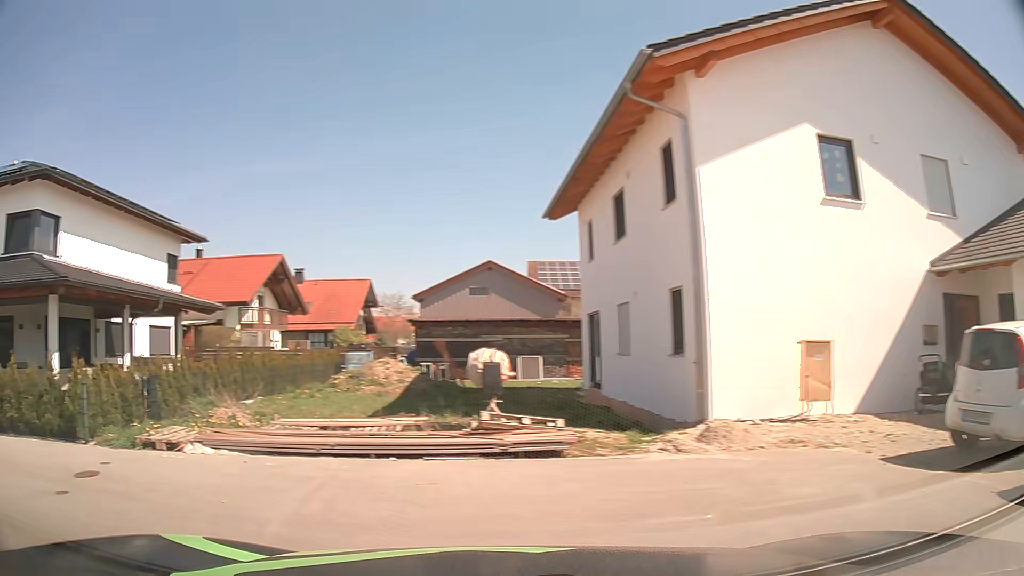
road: residential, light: Day
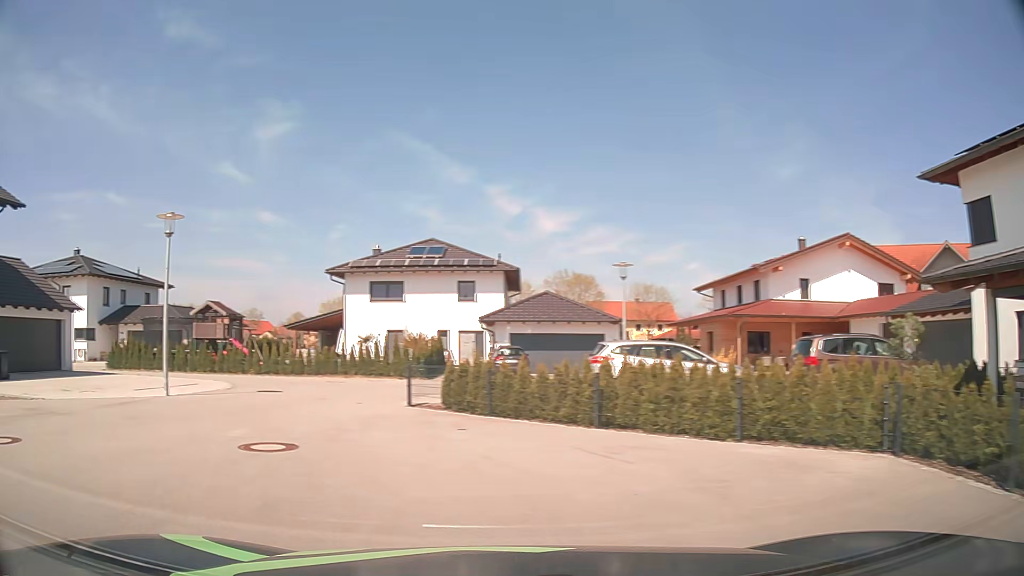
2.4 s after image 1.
(-6.6, +5.5) m; -95°
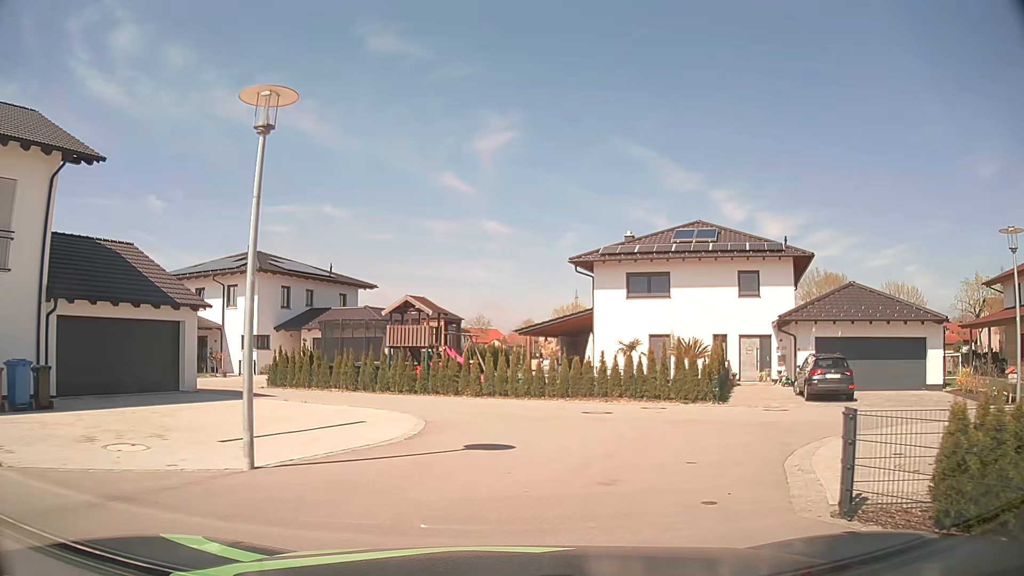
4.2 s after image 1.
(-2.7, +9.0) m; -21°
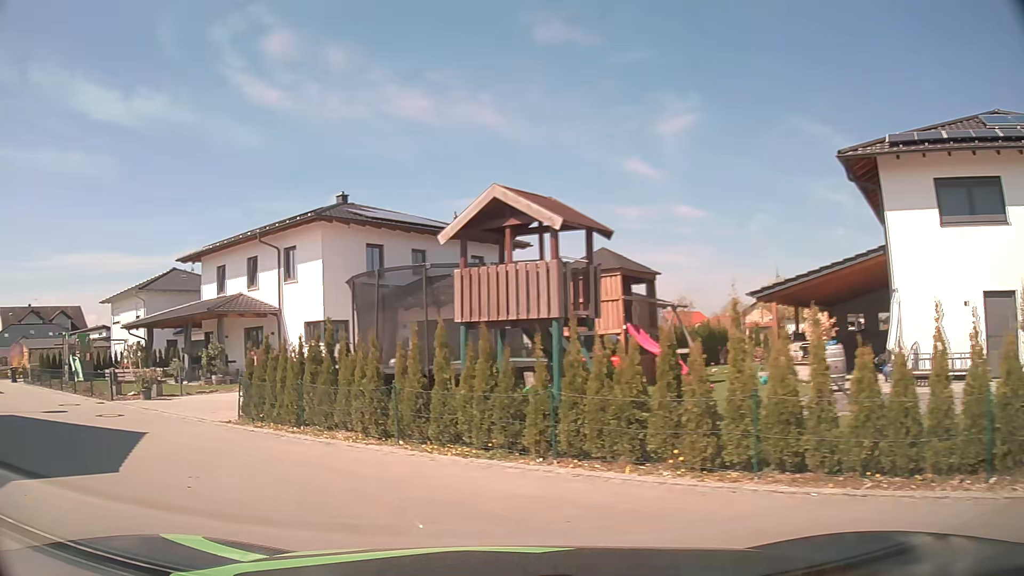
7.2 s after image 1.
(-0.3, +15.6) m; -16°
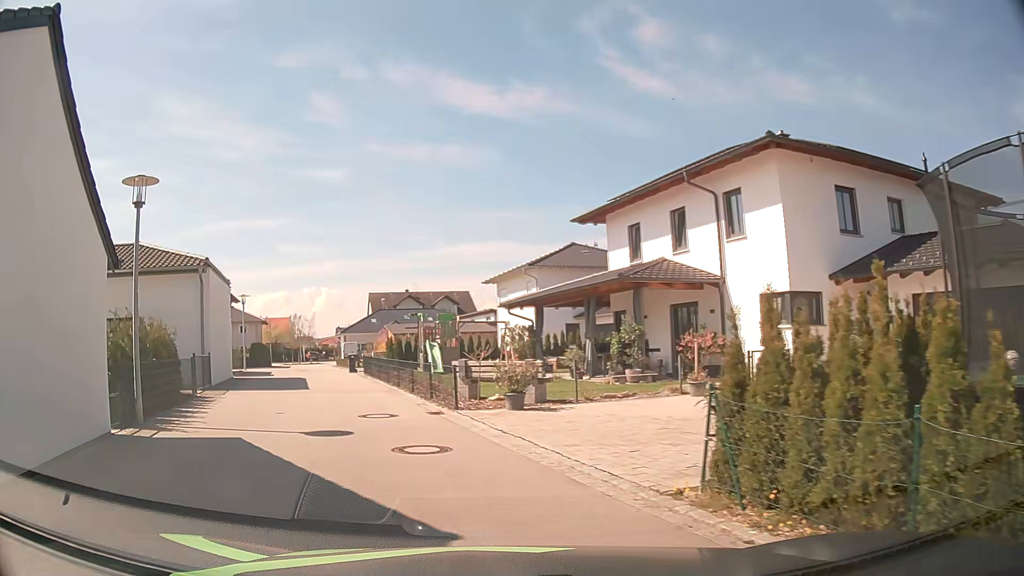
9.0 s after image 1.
(-2.5, +7.3) m; -37°
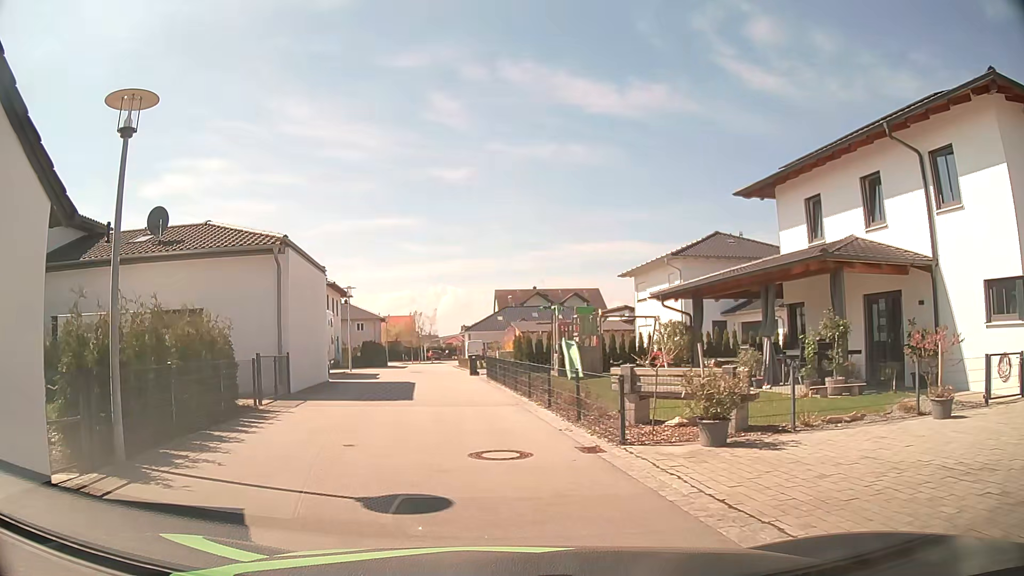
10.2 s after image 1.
(-0.4, +4.7) m; -10°
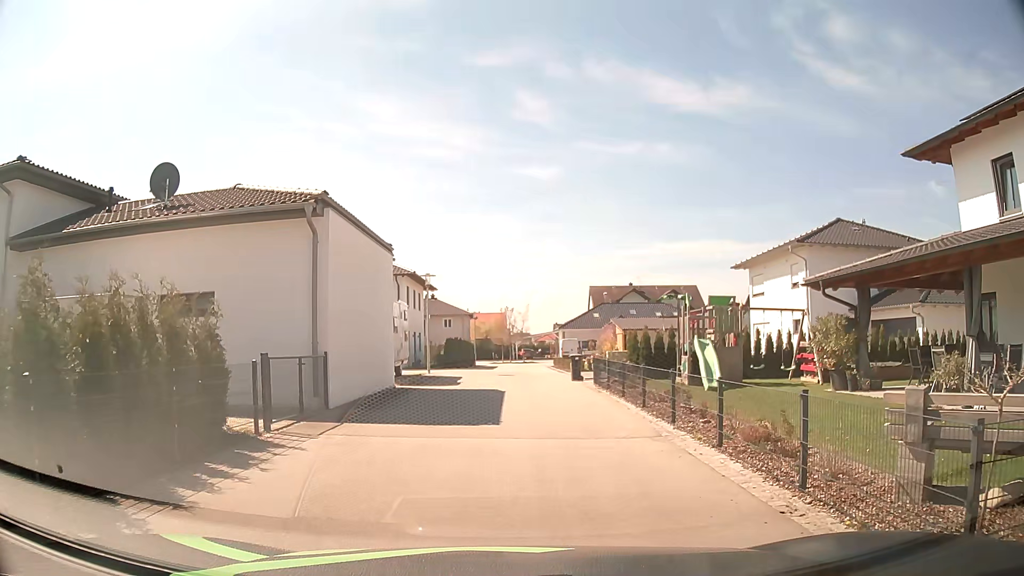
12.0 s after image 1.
(-0.4, +5.1) m; -8°
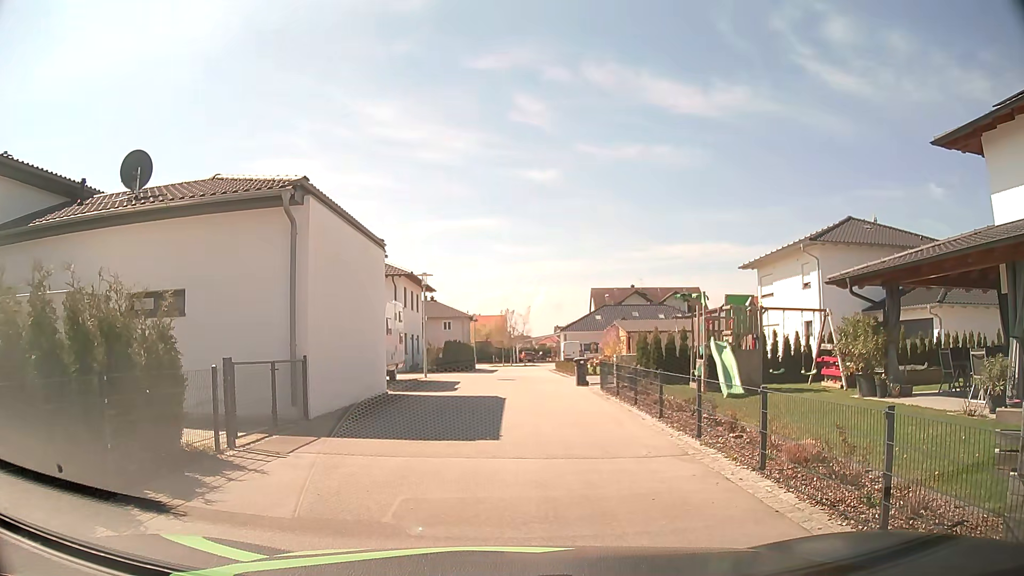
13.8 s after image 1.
(0.0, +1.4) m; +2°
